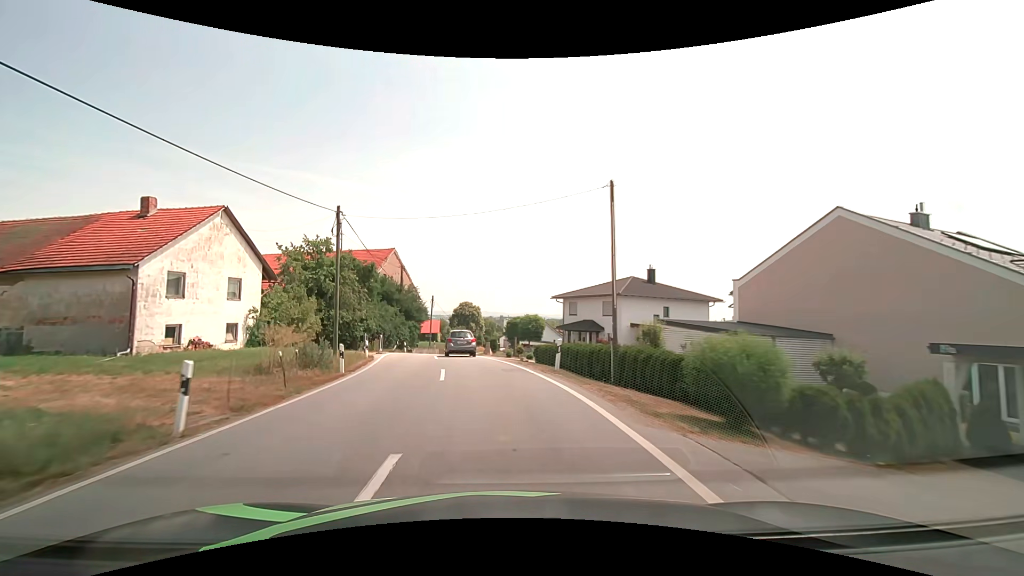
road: tertiary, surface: asphalt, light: Day
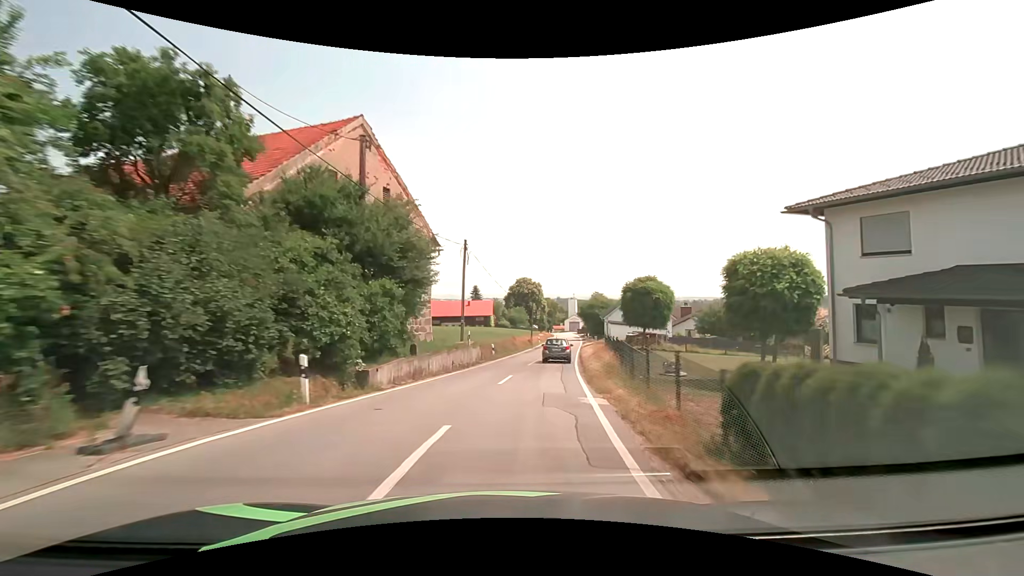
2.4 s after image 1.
(-3.2, +33.7) m; -6°
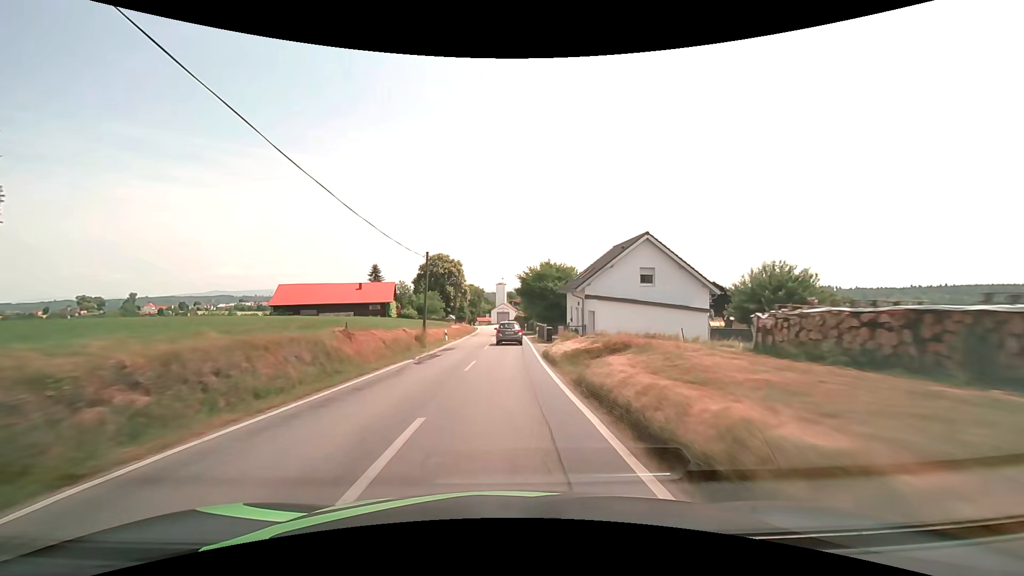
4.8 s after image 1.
(+3.2, +36.1) m; +8°
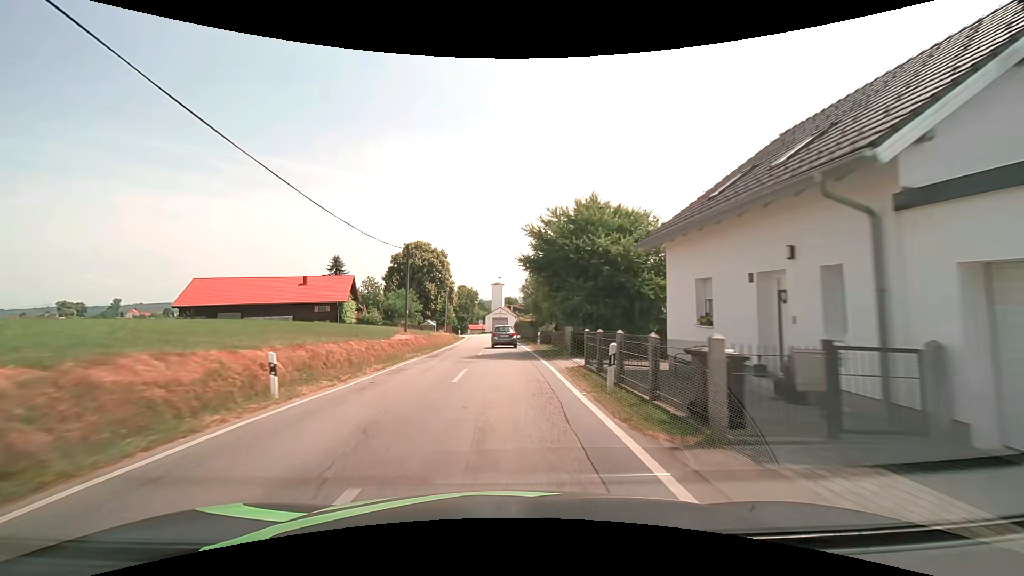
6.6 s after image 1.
(+0.1, +27.4) m; 0°
(0, +10) (0, +20) (0, +30) (0, +40) (0, +50) (-1, +60) (-1, +70) (-2, +80) (-3, +90) (-4, +100) m
